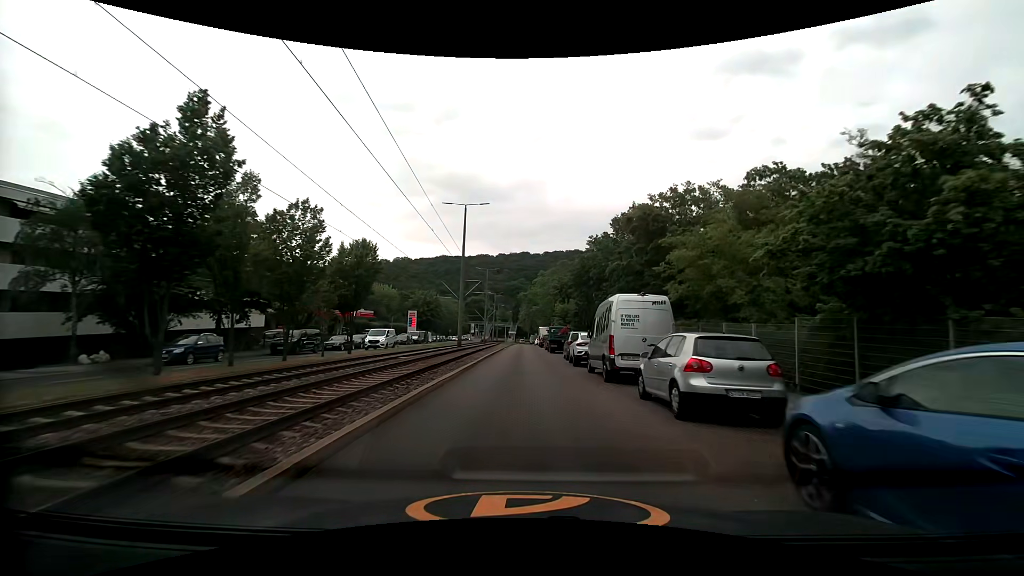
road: secondary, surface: asphalt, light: Day
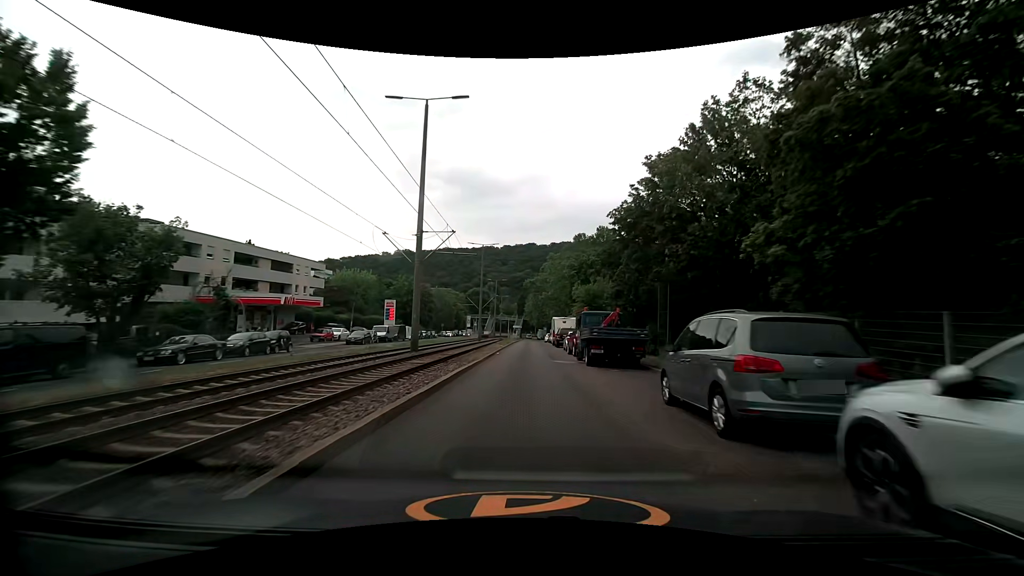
(0.0, +22.7) m; 0°
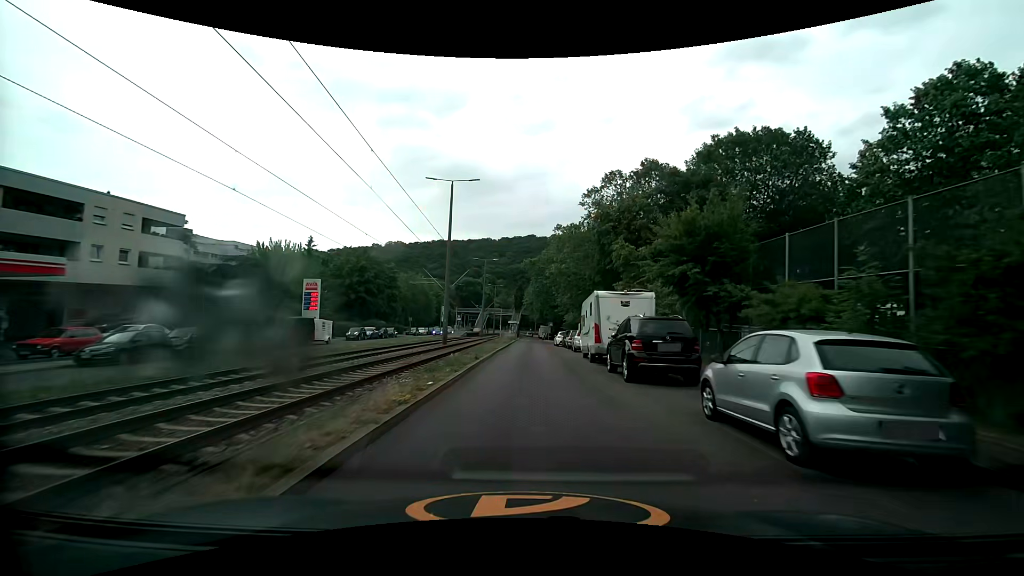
(-0.1, +30.9) m; 0°
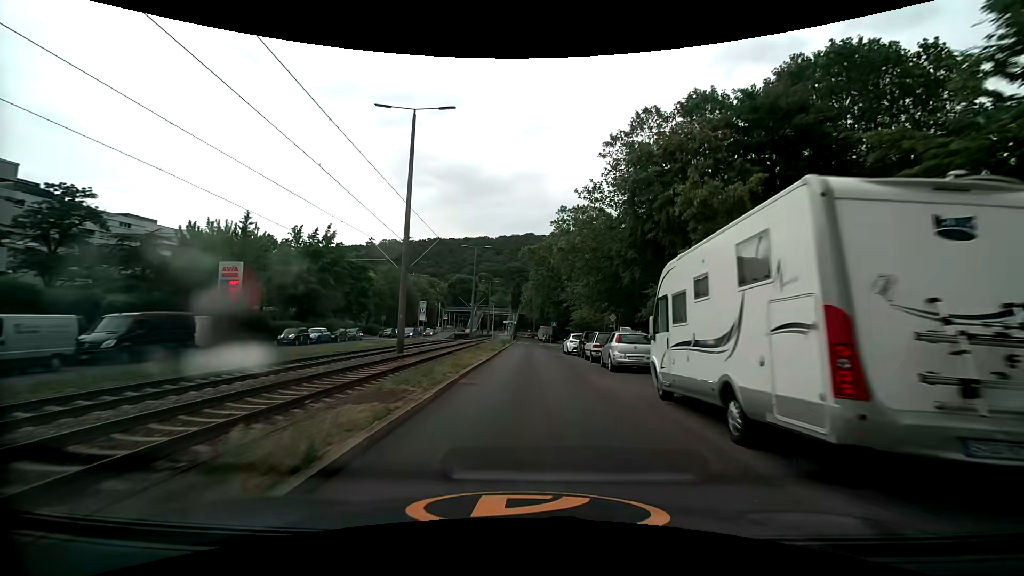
(0.0, +14.7) m; 0°
(0, +10) (0, +20) (0, +30) (0, +40) (0, +50) (0, +60) (0, +70) (+1, +80) (+1, +90) (+1, +100) m
